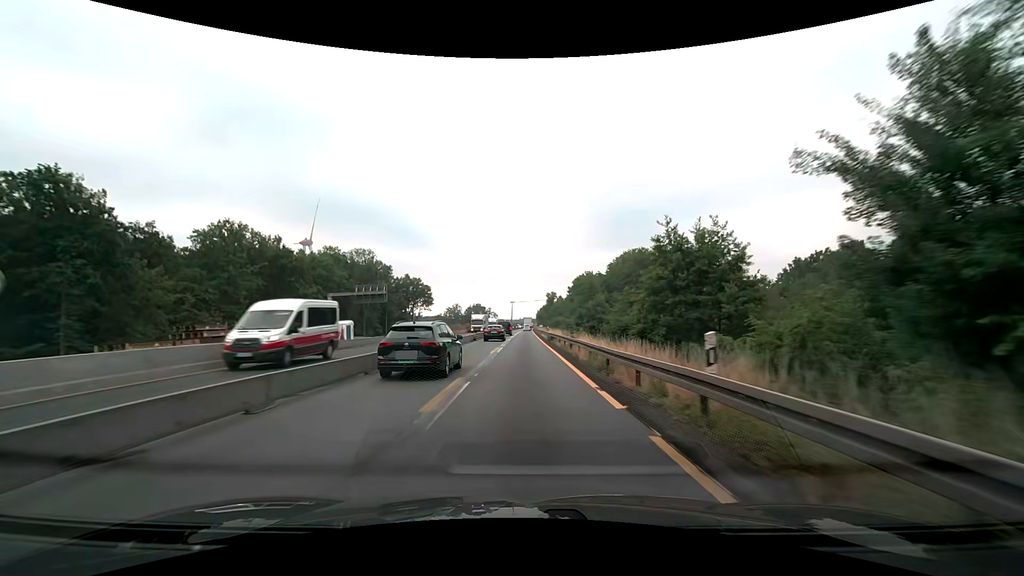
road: motorway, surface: asphalt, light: Day
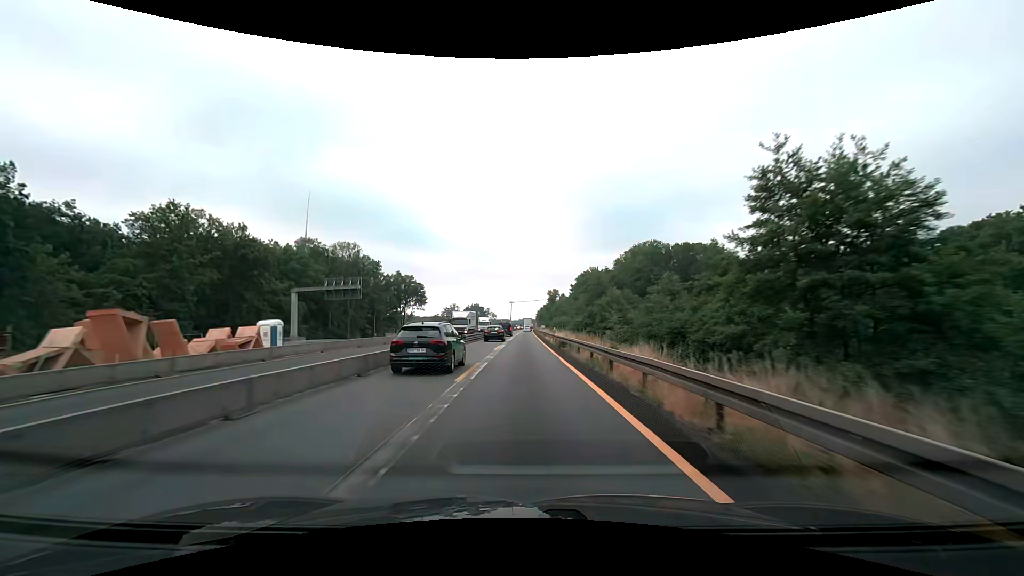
(0.0, +12.6) m; 0°
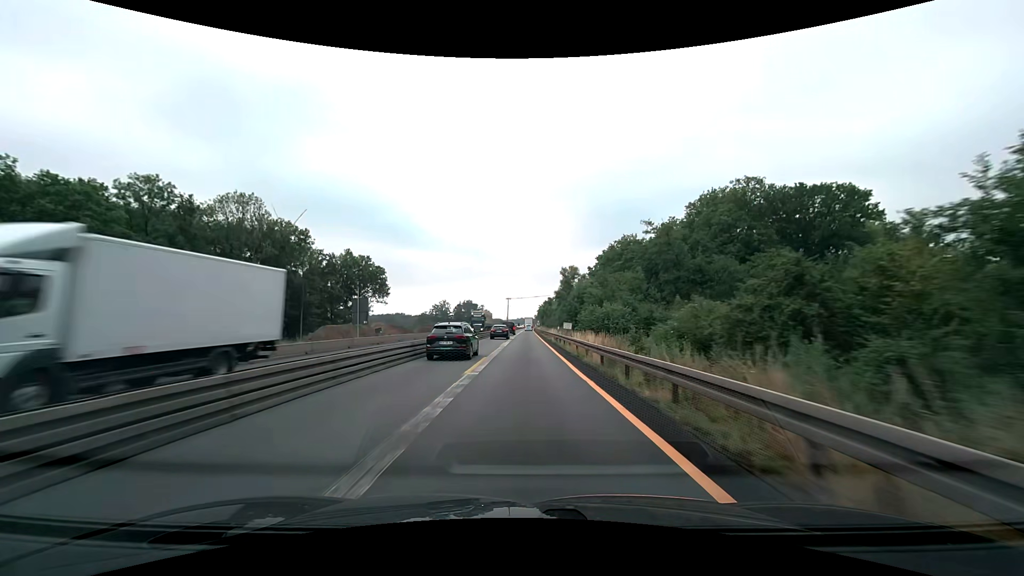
(-0.1, +50.2) m; 0°
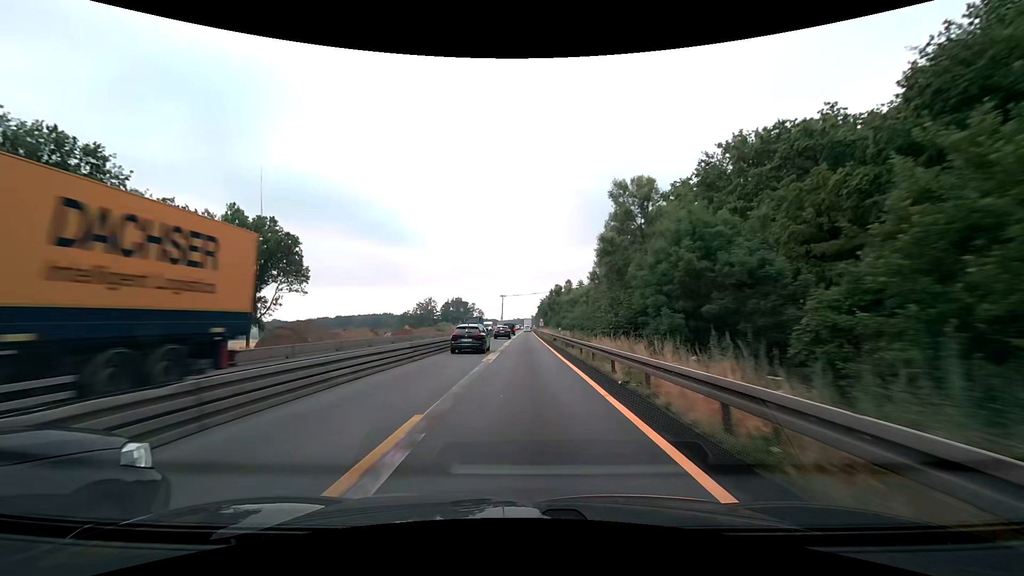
(+0.1, +50.1) m; 0°
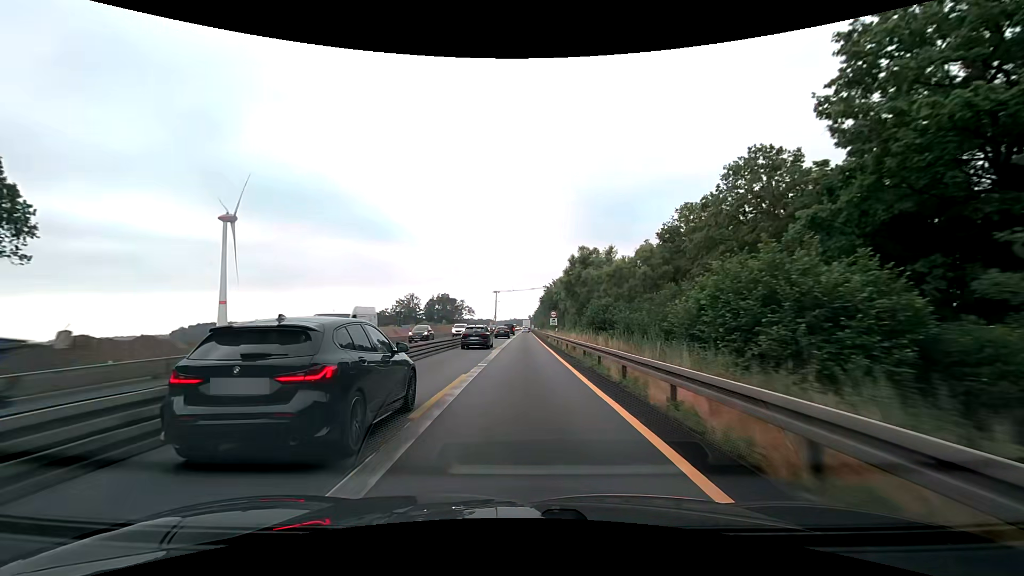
(+0.1, +50.2) m; 0°
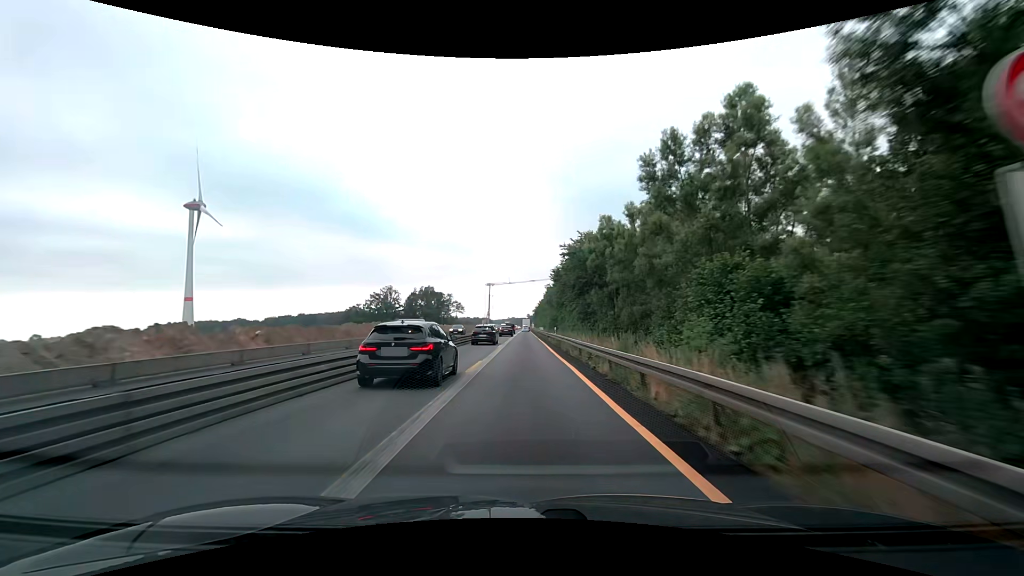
(+0.3, +50.2) m; +1°
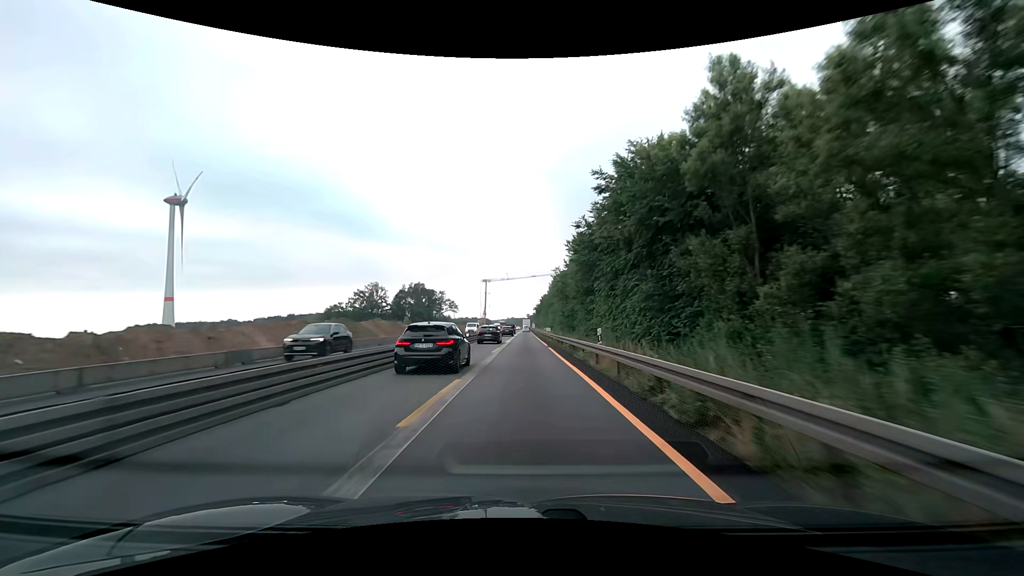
(-0.1, +25.1) m; 0°
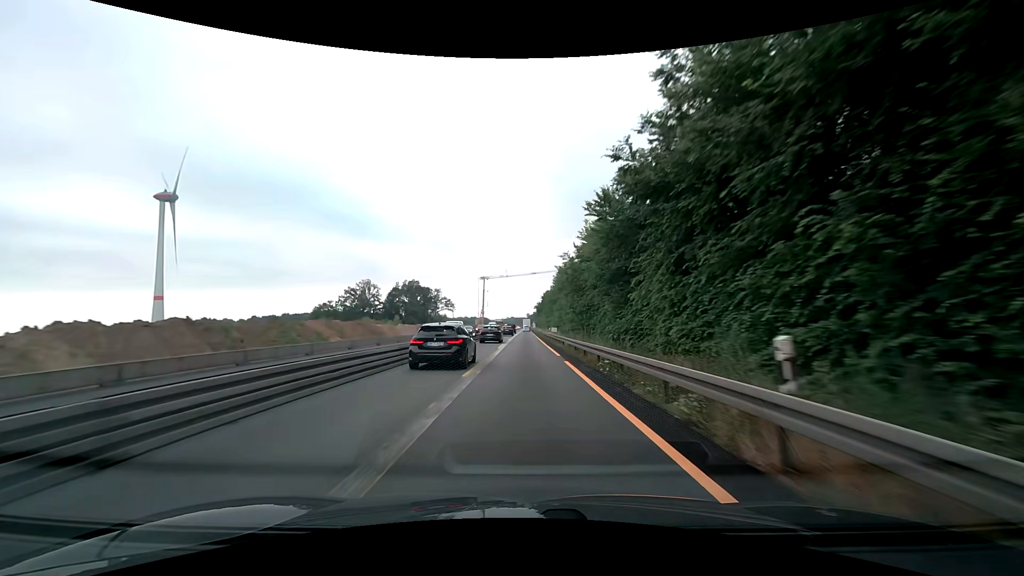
(0.0, +12.5) m; 0°
(0, +10) (0, +20) (0, +30) (0, +40) (0, +50) (0, +60) (0, +70) (0, +80) (0, +90) (0, +100) m
